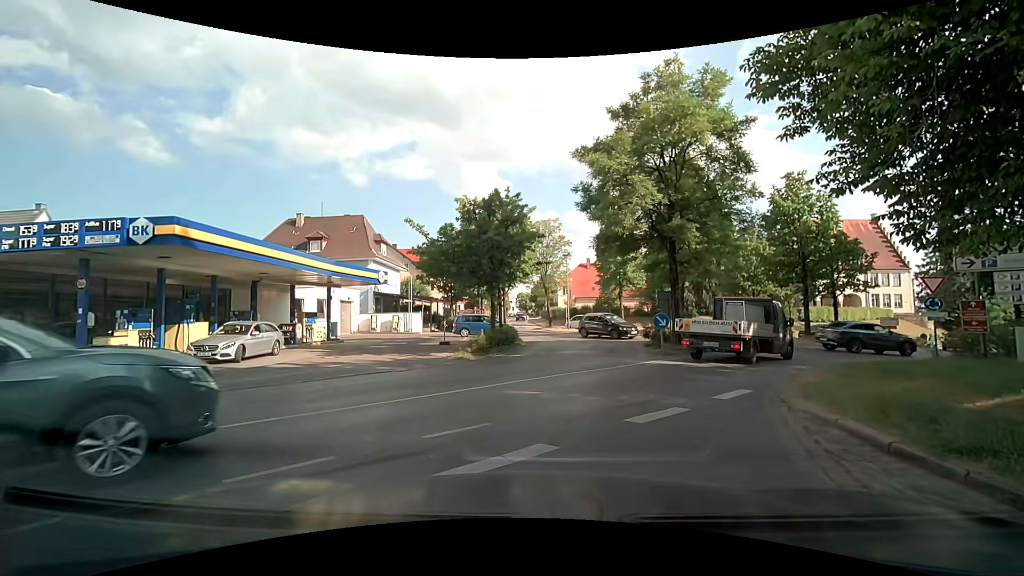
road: secondary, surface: asphalt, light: Day
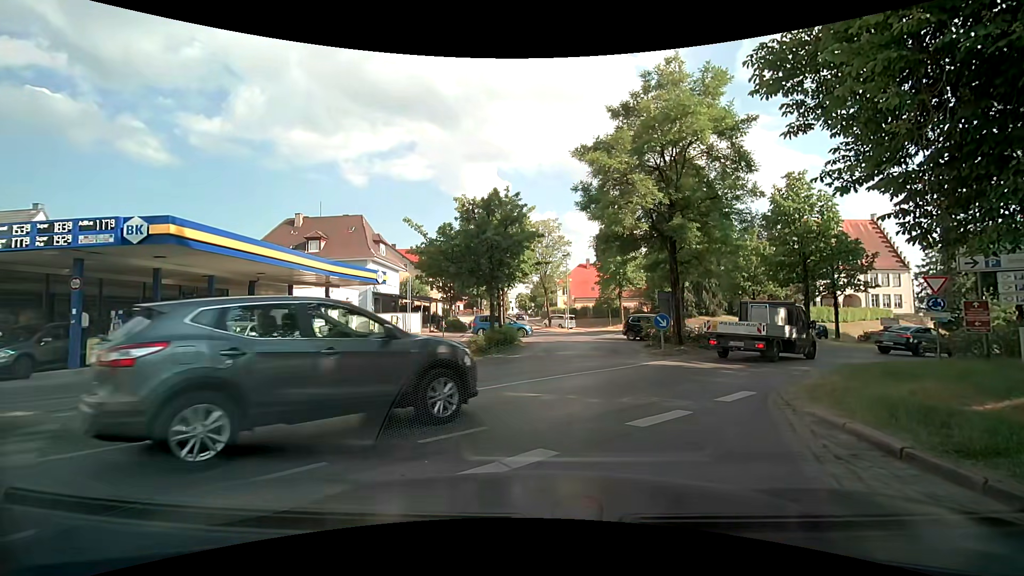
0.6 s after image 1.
(0.0, +0.2) m; 0°
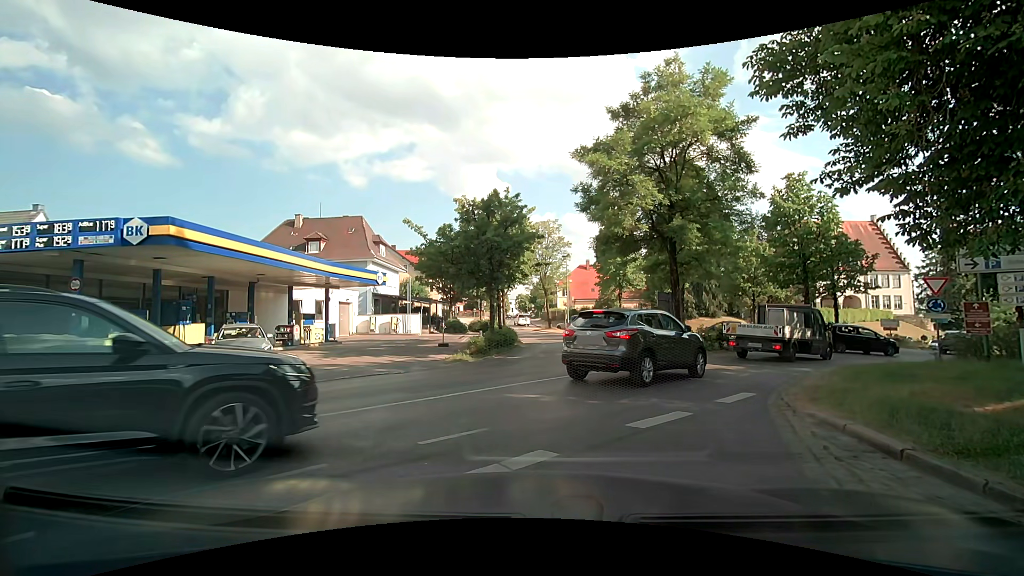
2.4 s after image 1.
(0.0, +0.1) m; 0°
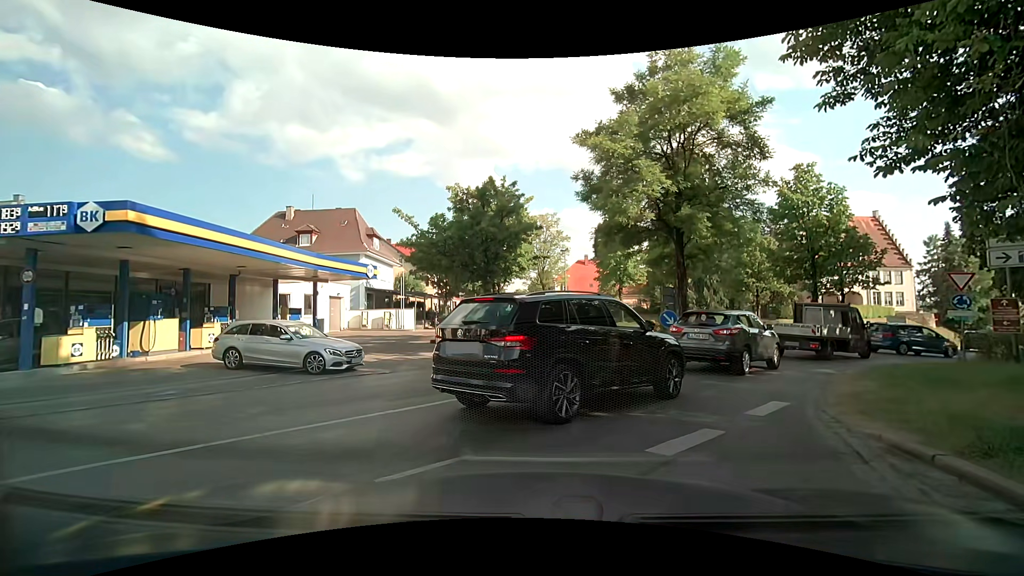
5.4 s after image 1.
(0.0, +1.3) m; 0°
(+2, +10) (+7, +18) (+14, +25) (+23, +30) (+30, +37) (+30, +47) (+23, +55) (+15, +60) (+6, +65) (+1, +73) m
